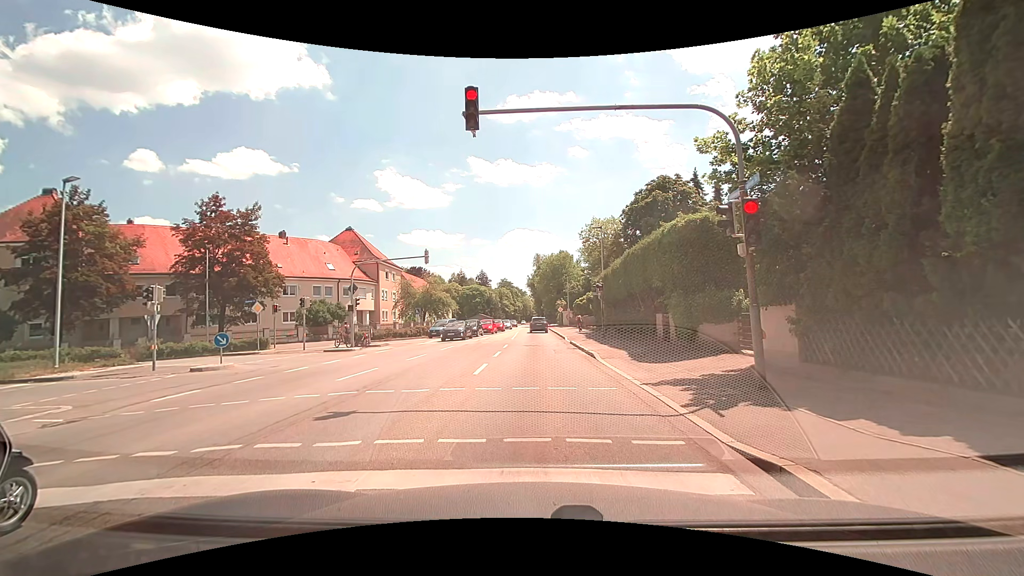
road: secondary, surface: asphalt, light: Day
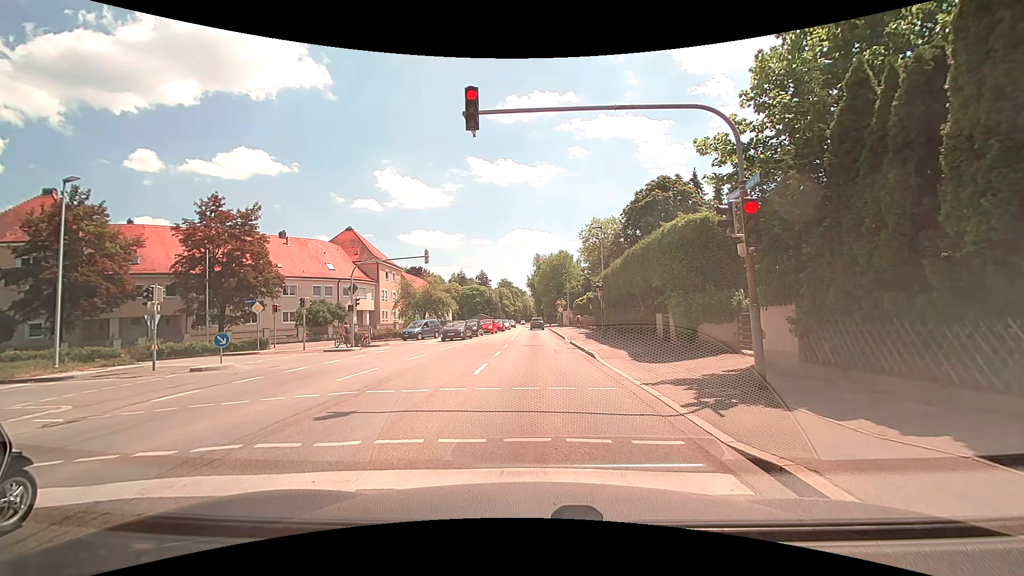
(0.0, 0.0) m; 0°
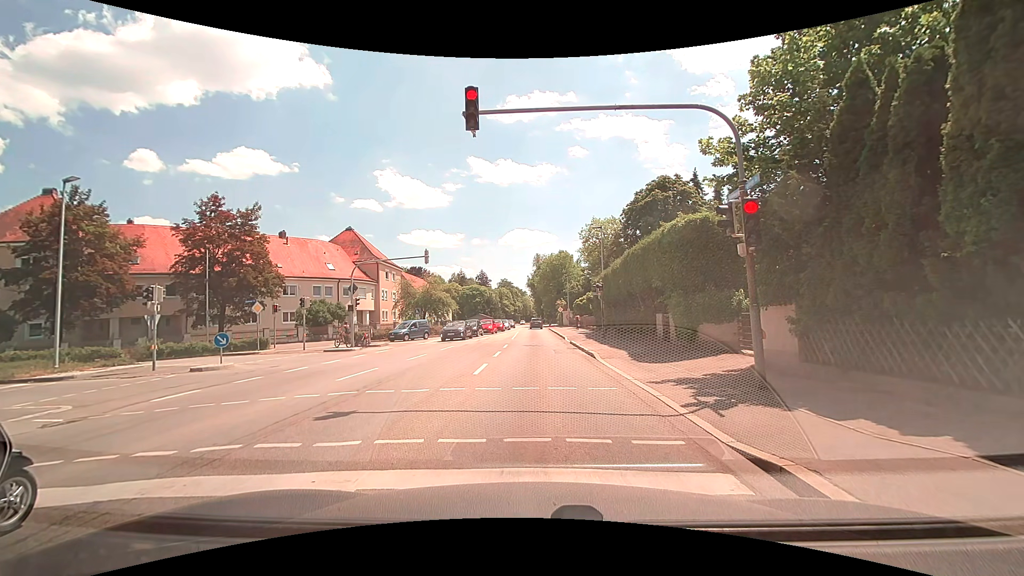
(0.0, 0.0) m; 0°
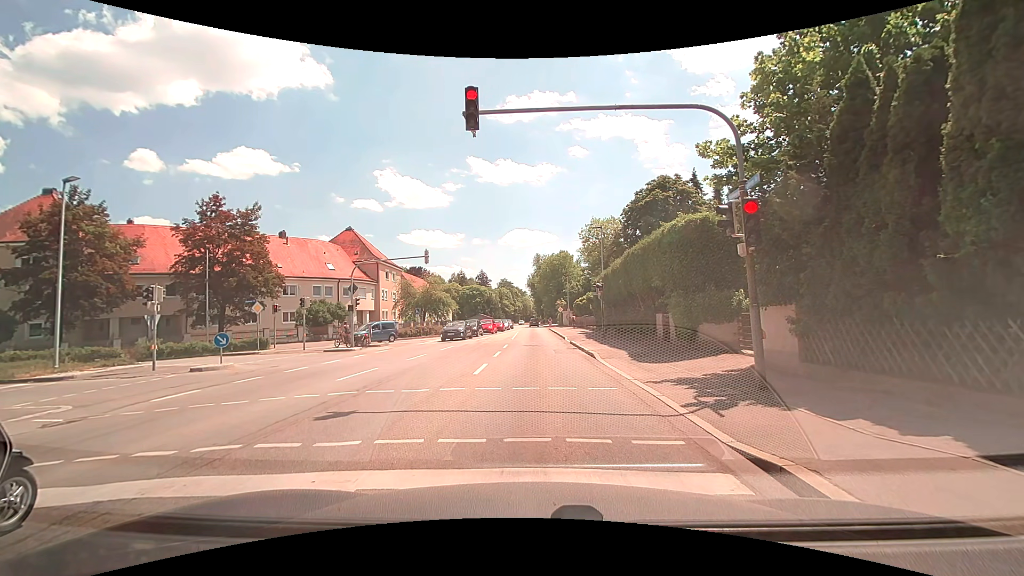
(0.0, 0.0) m; 0°
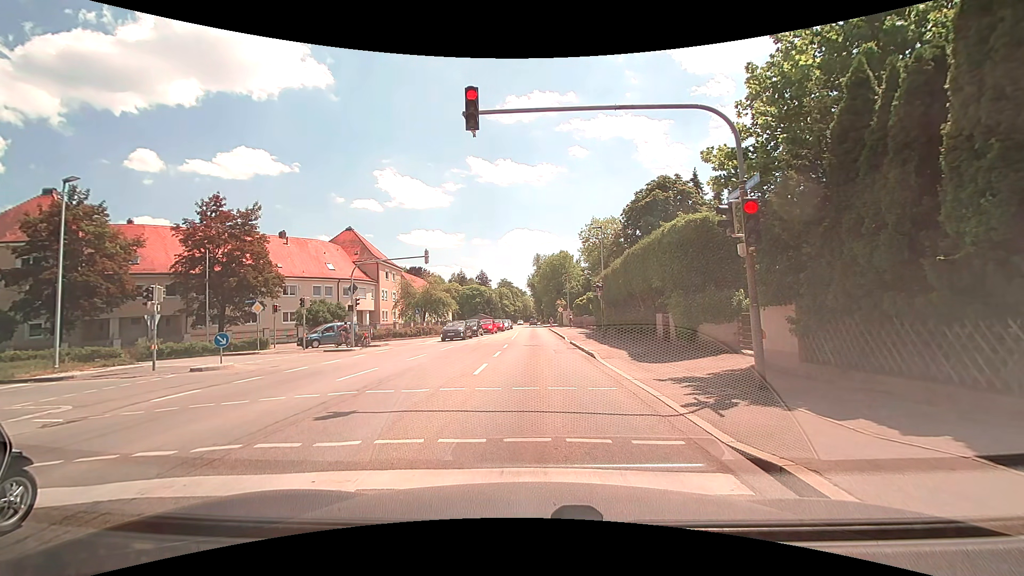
(0.0, 0.0) m; 0°
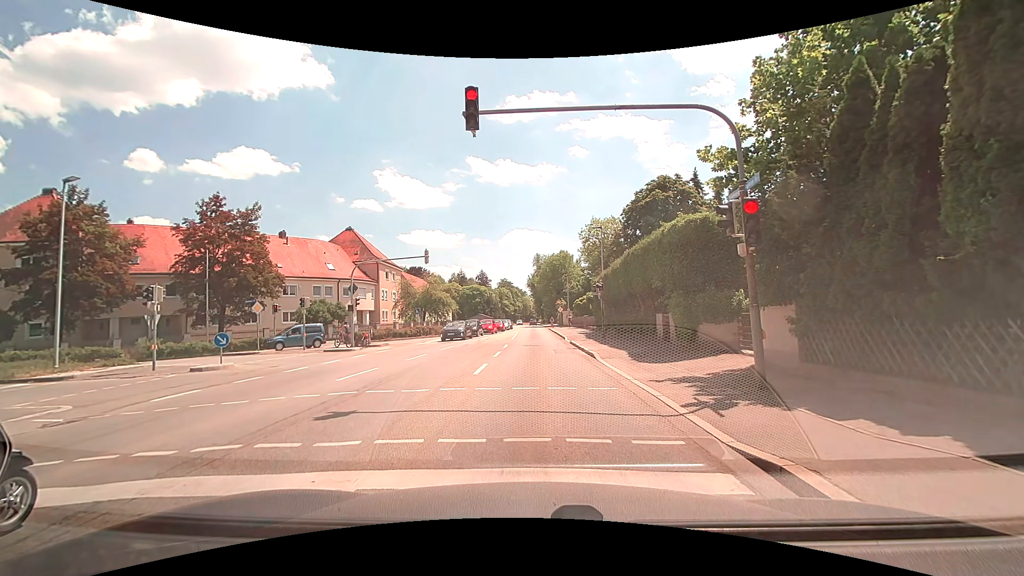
(0.0, 0.0) m; 0°
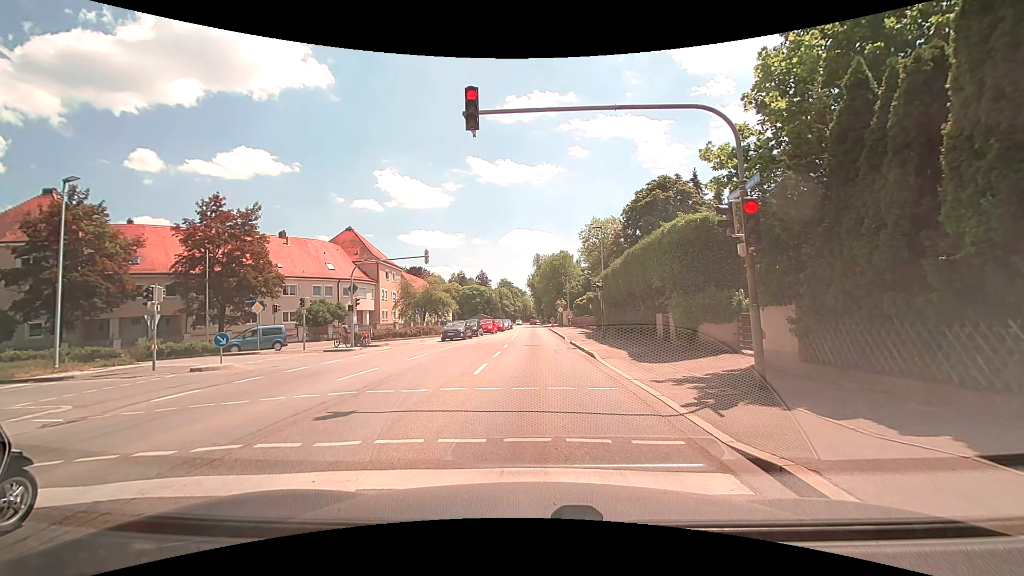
(0.0, 0.0) m; 0°
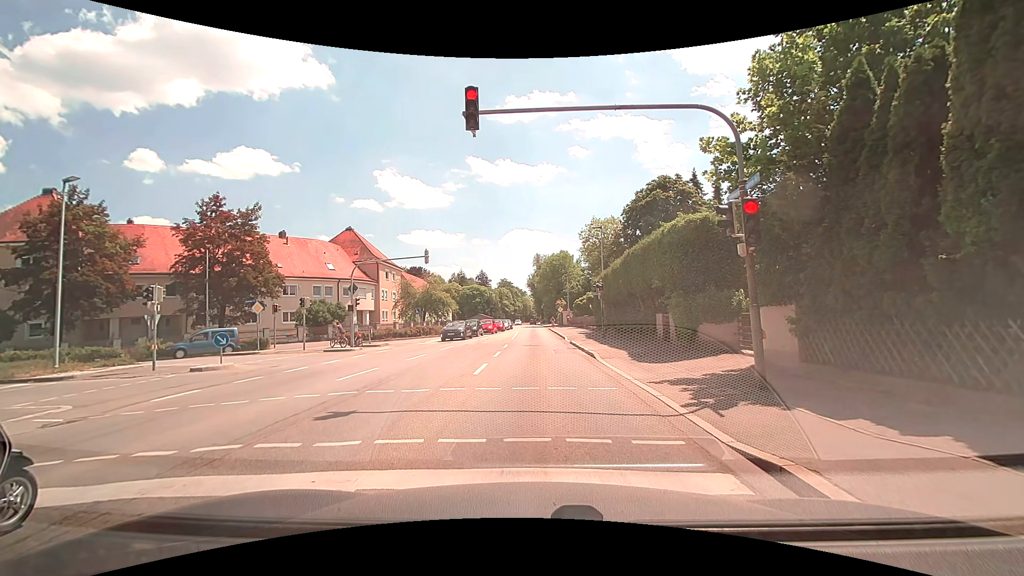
(0.0, 0.0) m; 0°
(0, +10) (0, +20) (0, +30) (-1, +40) (-1, +50) (-1, +60) (-1, +70) (-2, +80) (-2, +90) (-2, +100) m
